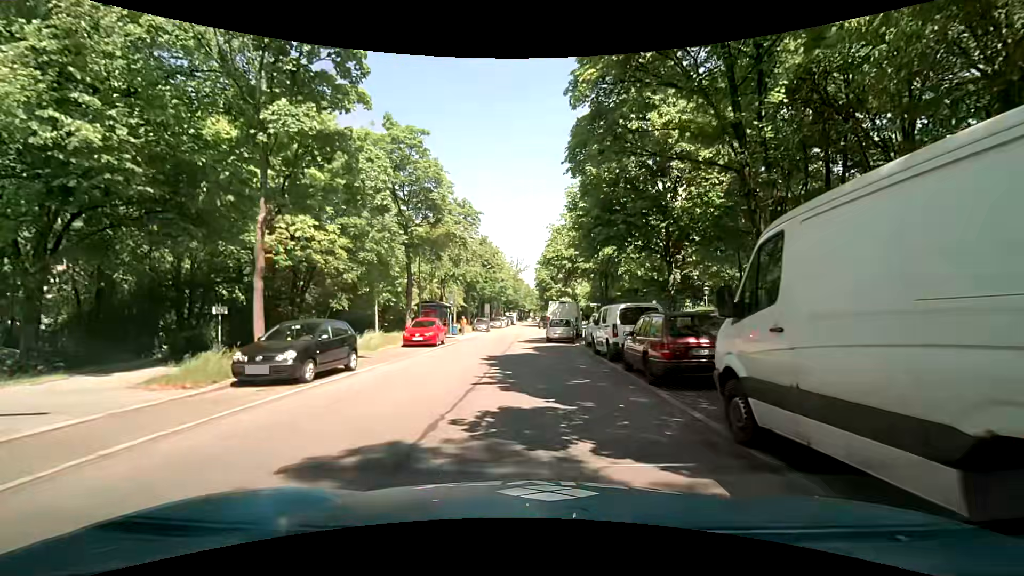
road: residential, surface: asphalt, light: Day
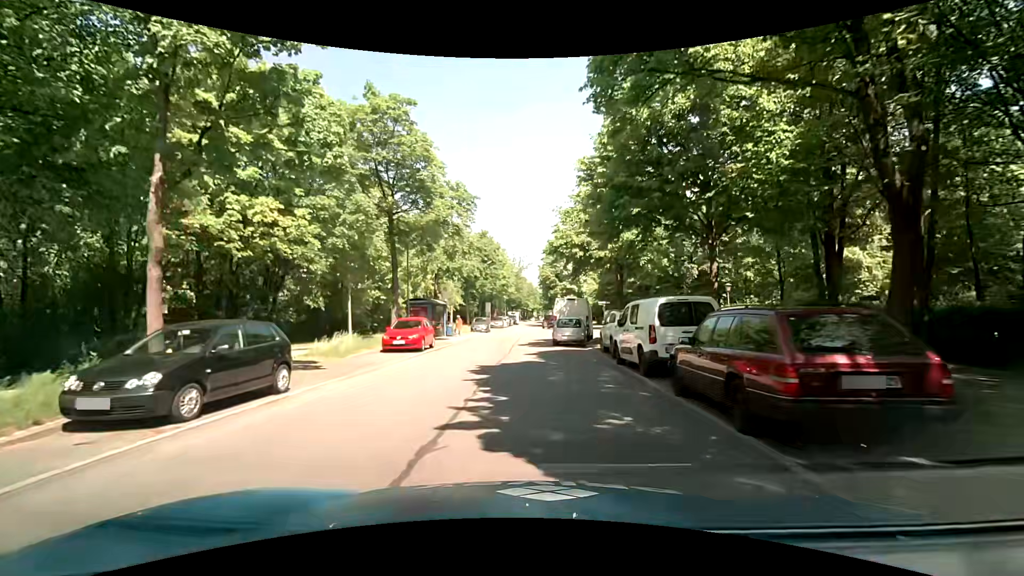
(0.0, +4.2) m; -2°
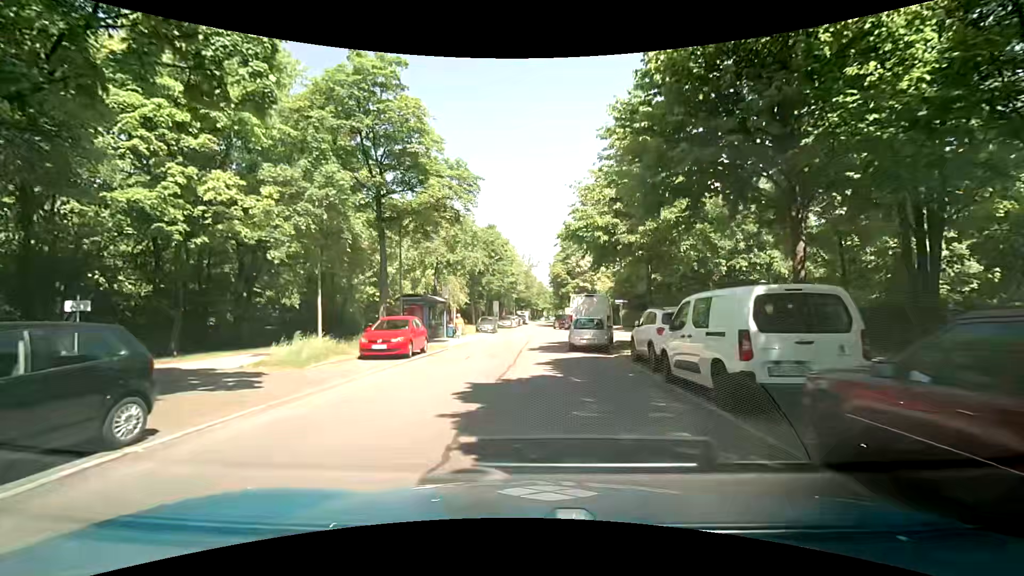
(0.0, +4.1) m; -1°
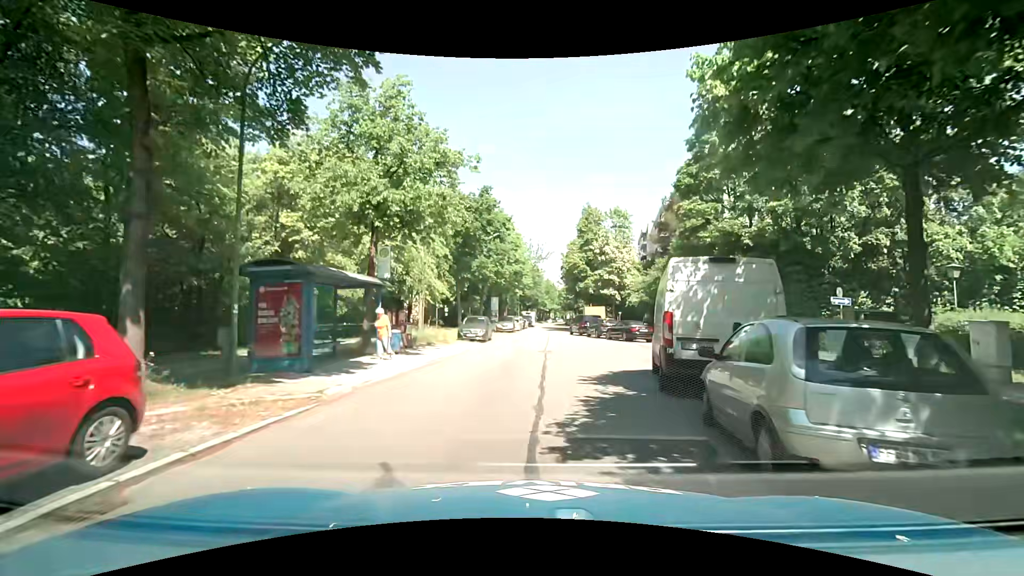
(0.0, +15.8) m; 0°
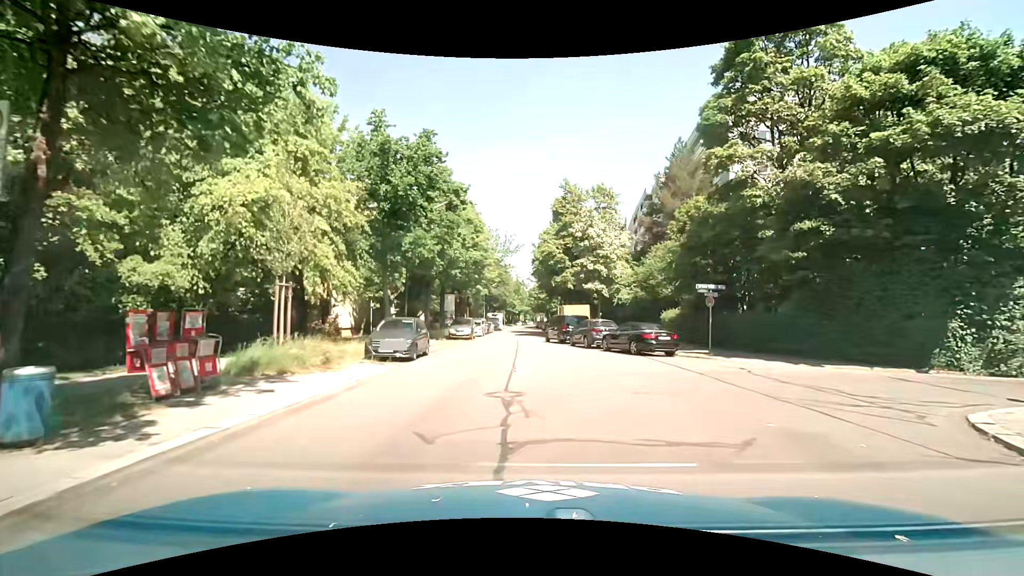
(+0.7, +11.8) m; +5°
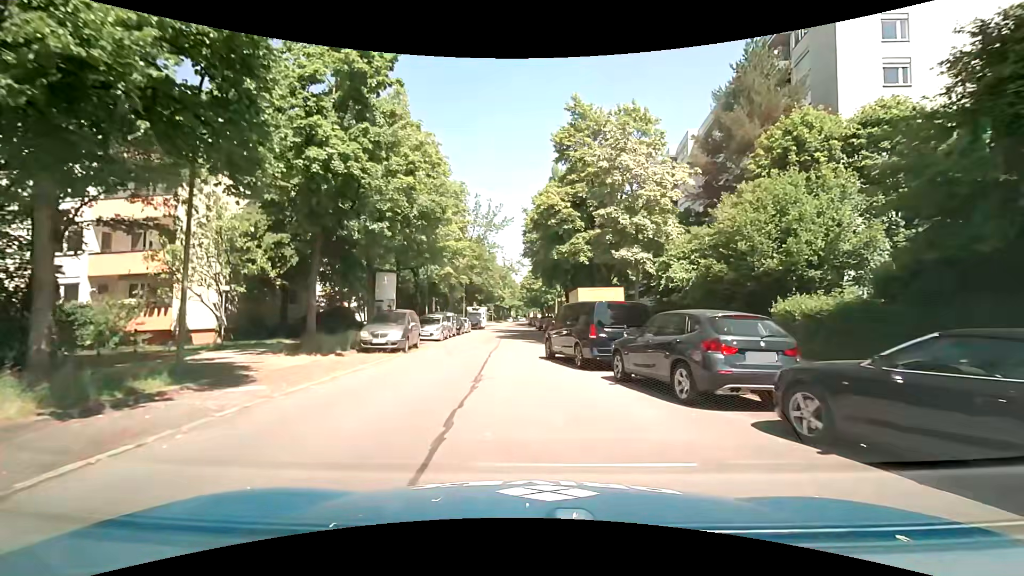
(+0.3, +17.9) m; +1°
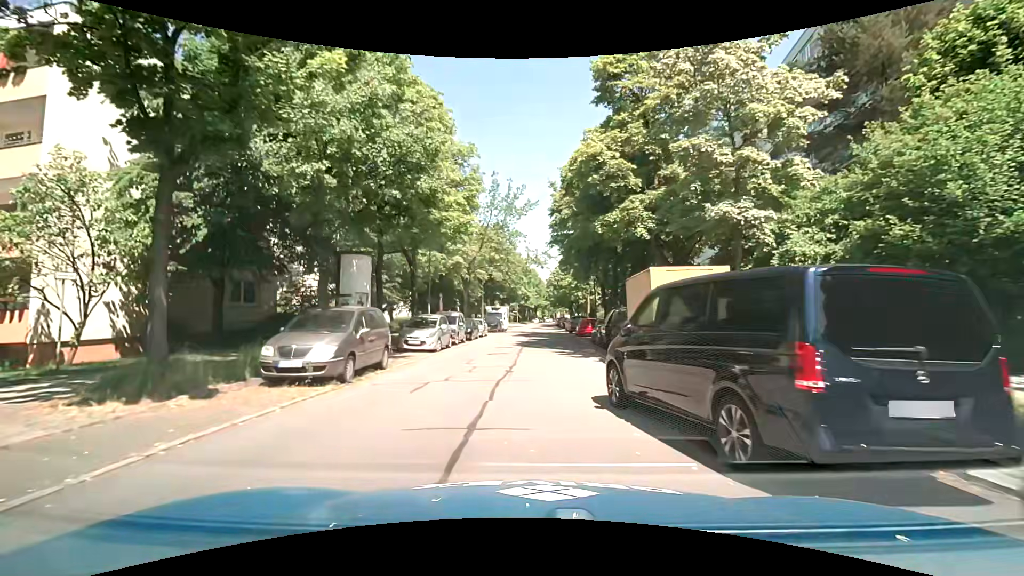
(-0.3, +9.0) m; -4°
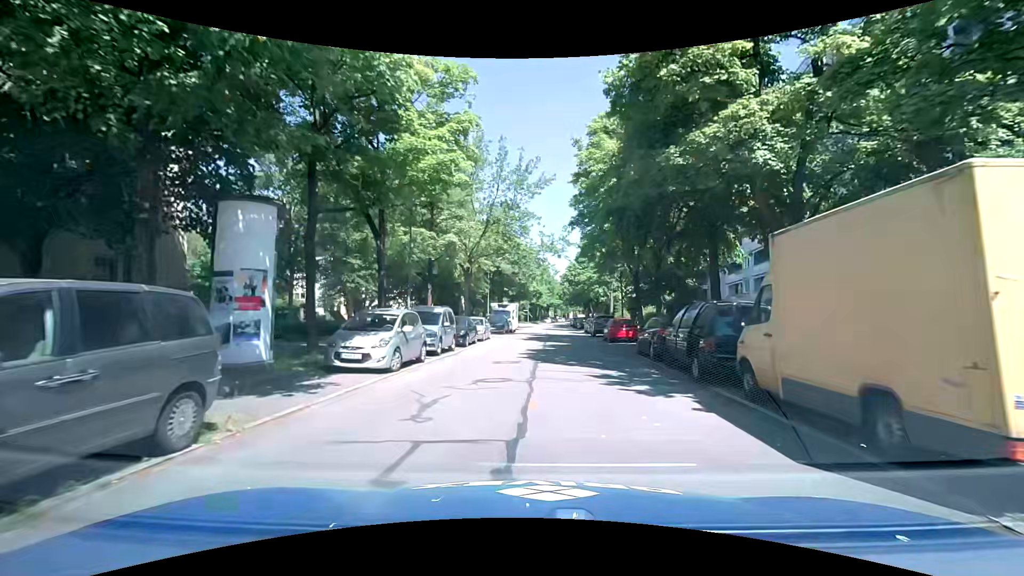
(-0.2, +8.8) m; 0°
(0, +10) (+1, +20) (+1, +30) (+2, +40) (+2, +50) (+2, +60) (+3, +70) (+3, +80) (+3, +90) (+4, +100) m
